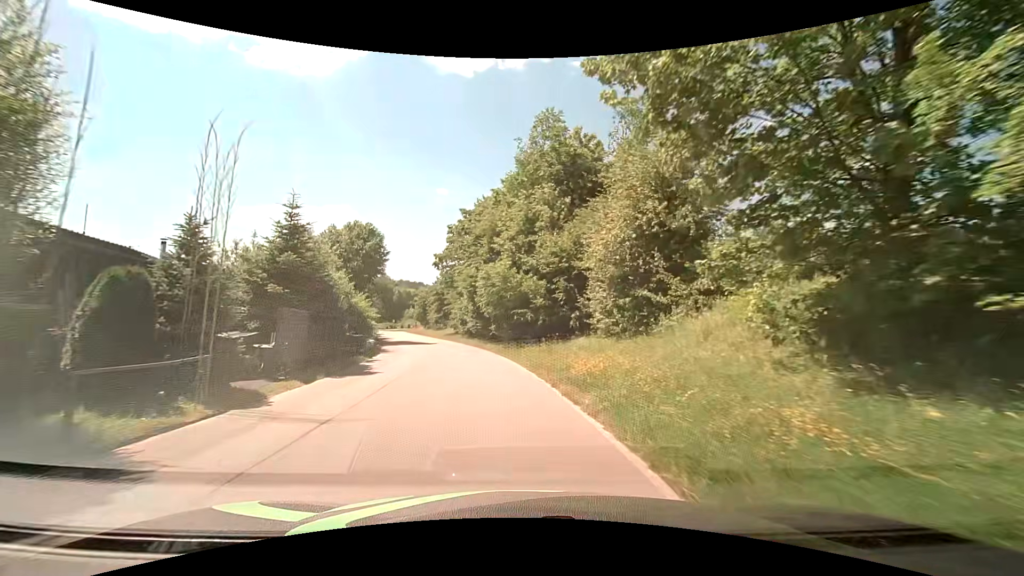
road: residential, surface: asphalt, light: Day
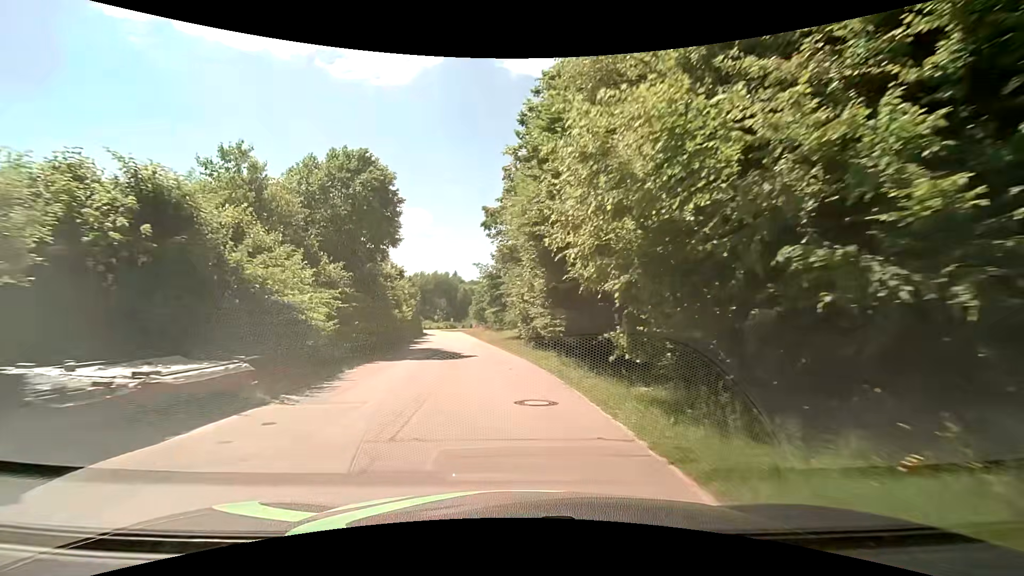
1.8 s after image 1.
(-1.2, +19.1) m; -8°
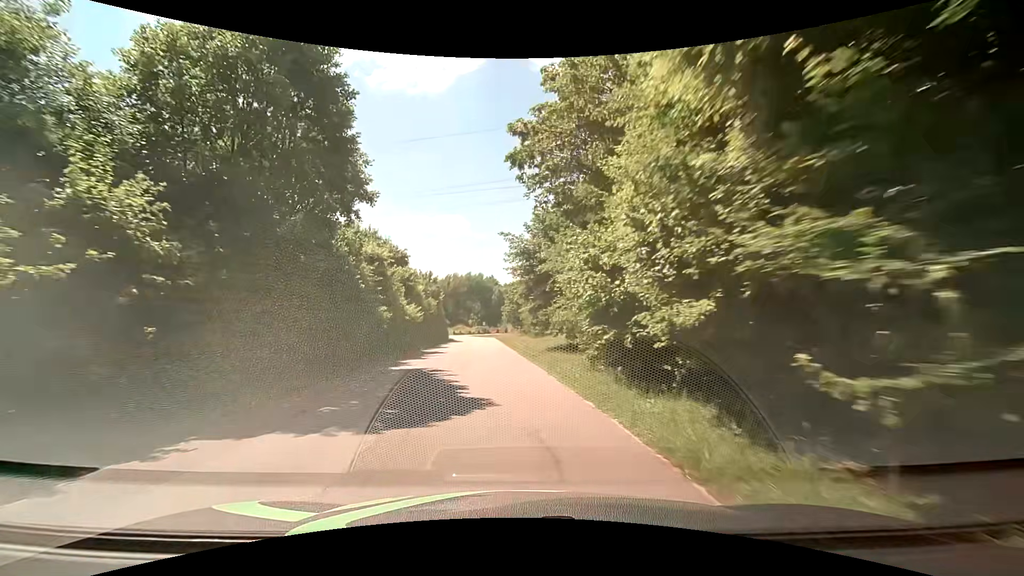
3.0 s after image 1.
(-0.5, +13.0) m; -5°
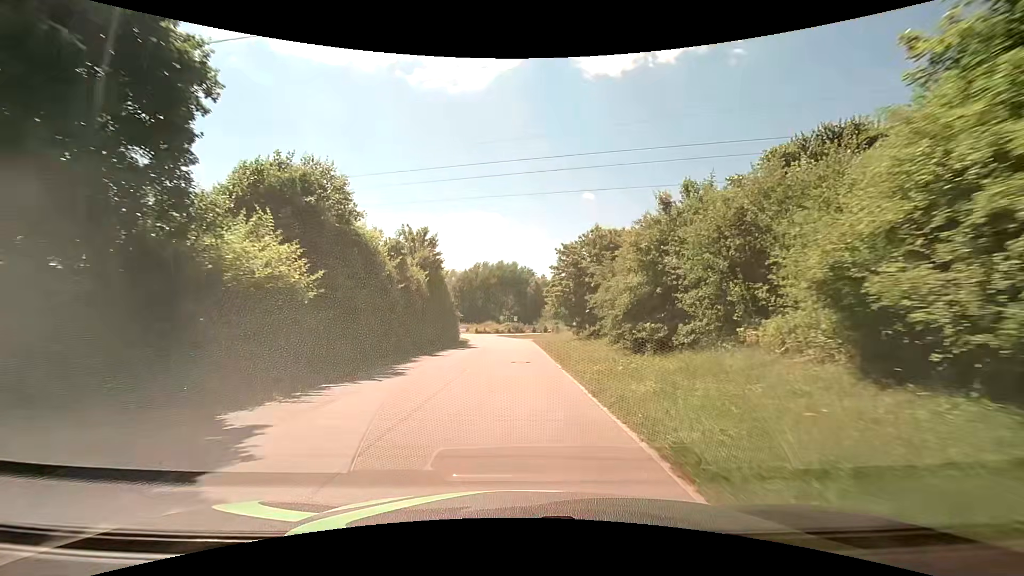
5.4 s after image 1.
(-1.1, +26.6) m; -4°
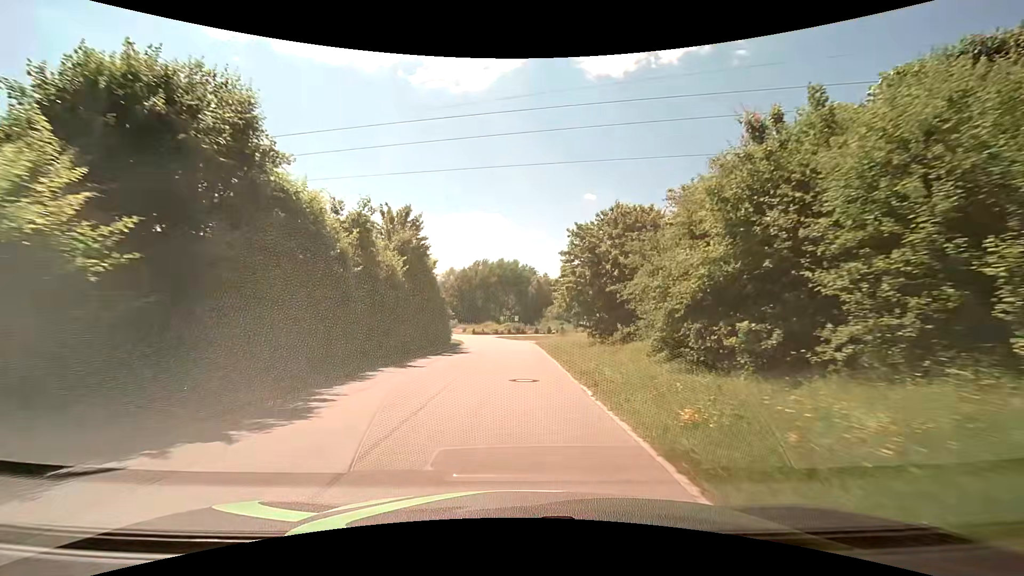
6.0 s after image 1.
(0.0, +6.7) m; 0°
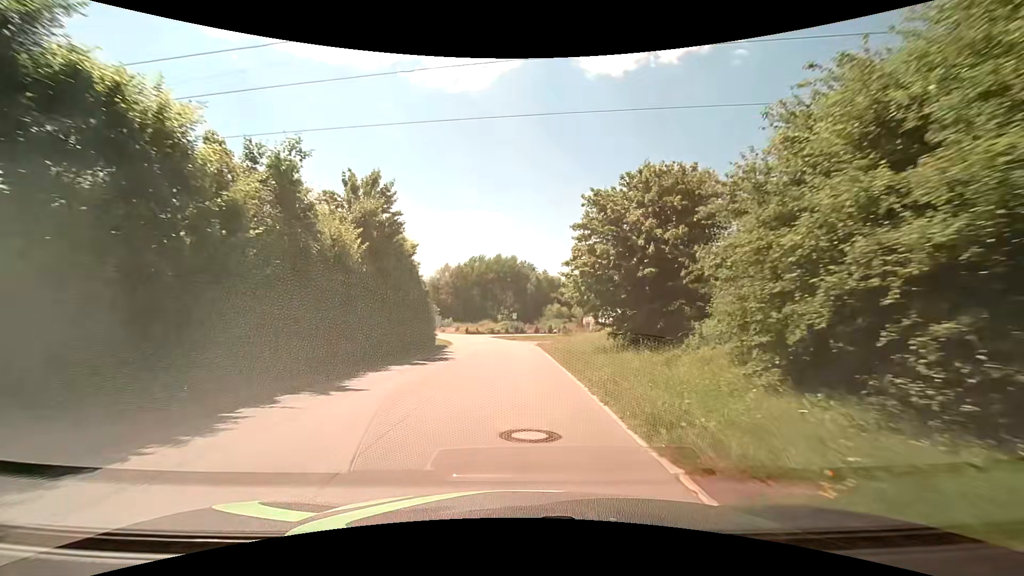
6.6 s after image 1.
(0.0, +6.7) m; 0°
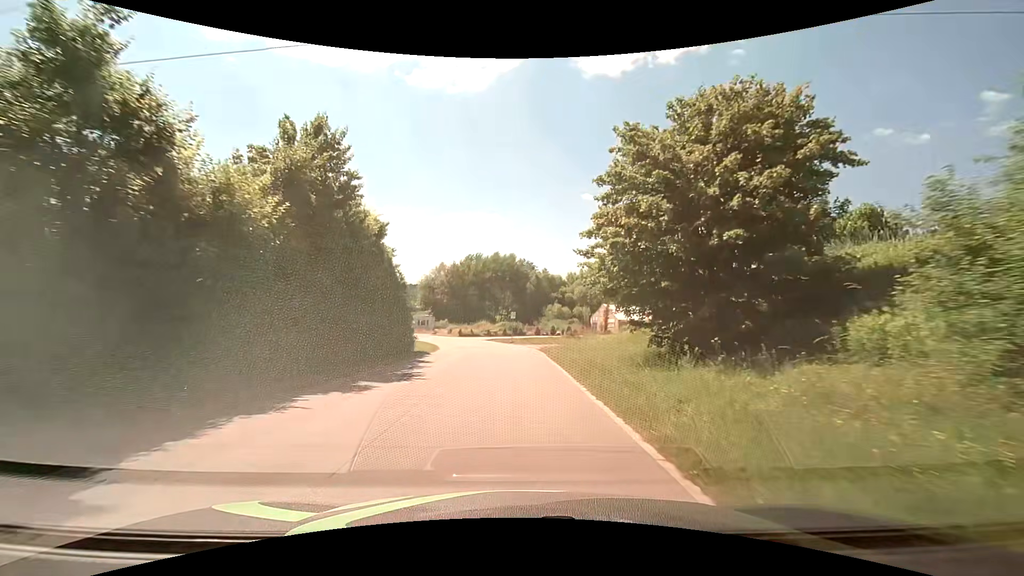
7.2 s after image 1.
(0.0, +6.7) m; 0°
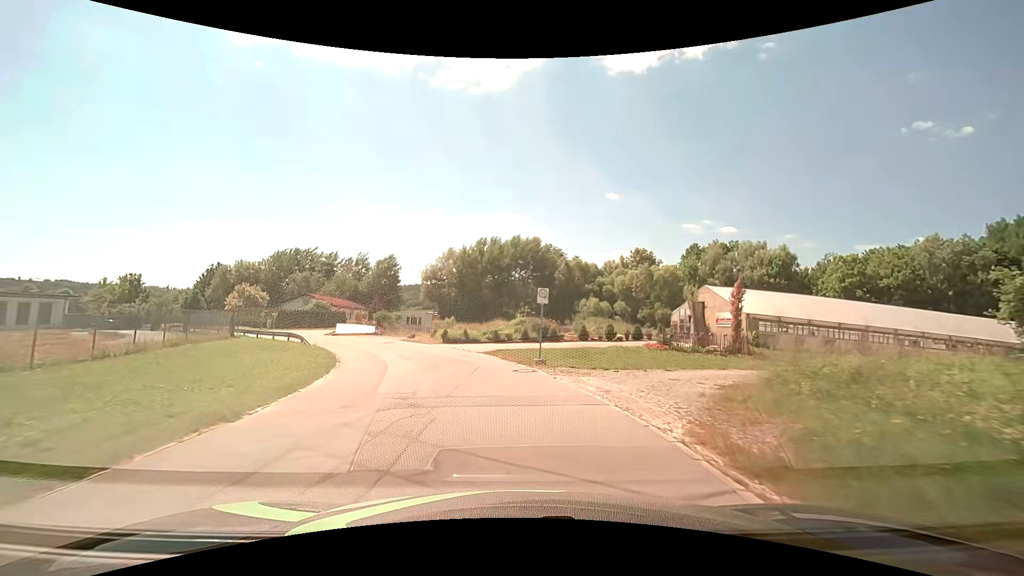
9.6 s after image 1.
(-0.3, +25.6) m; -3°
(0, +10) (-2, +20) (-6, +29) (-11, +38) (-17, +45) (-24, +53) (-31, +60) (-38, +67) (-44, +75) (-51, +82) m
